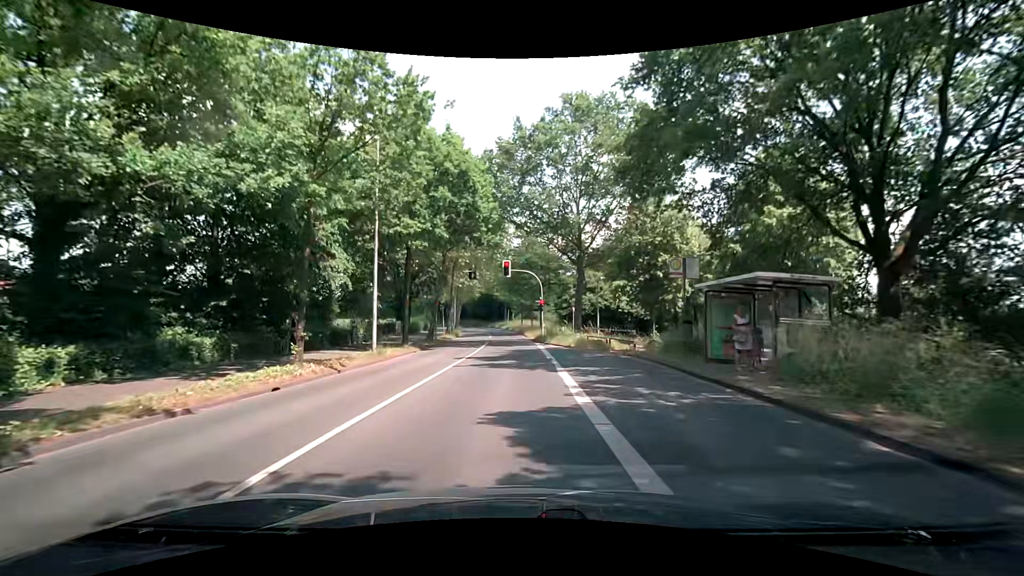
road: secondary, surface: asphalt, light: Day
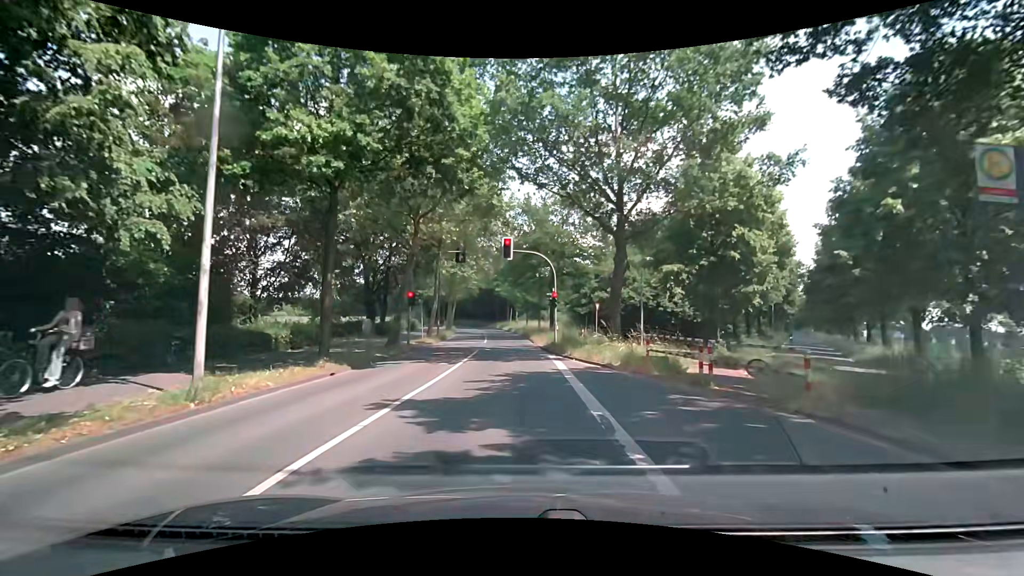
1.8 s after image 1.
(+0.2, +11.5) m; +1°
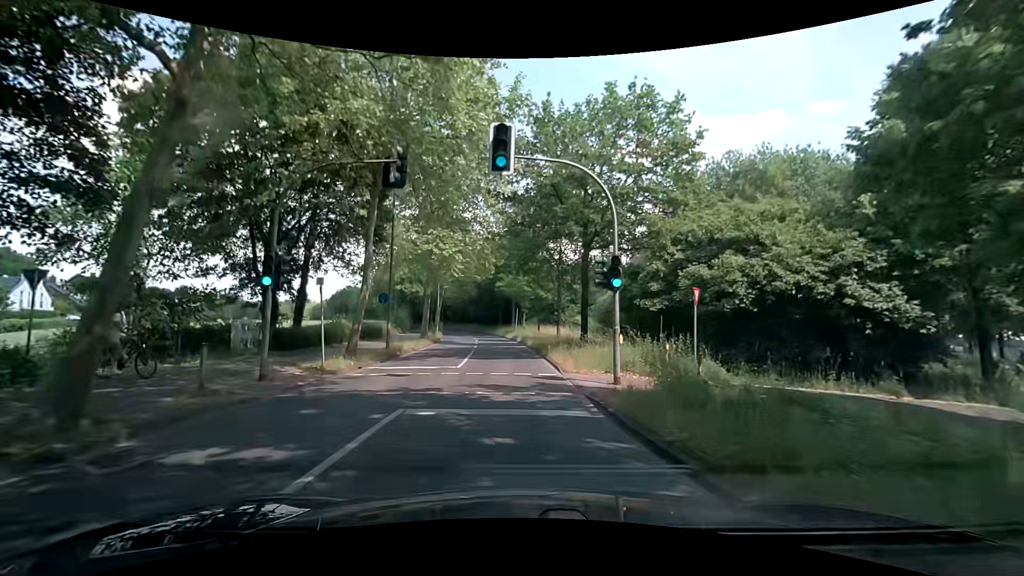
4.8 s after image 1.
(-0.3, +18.0) m; -1°
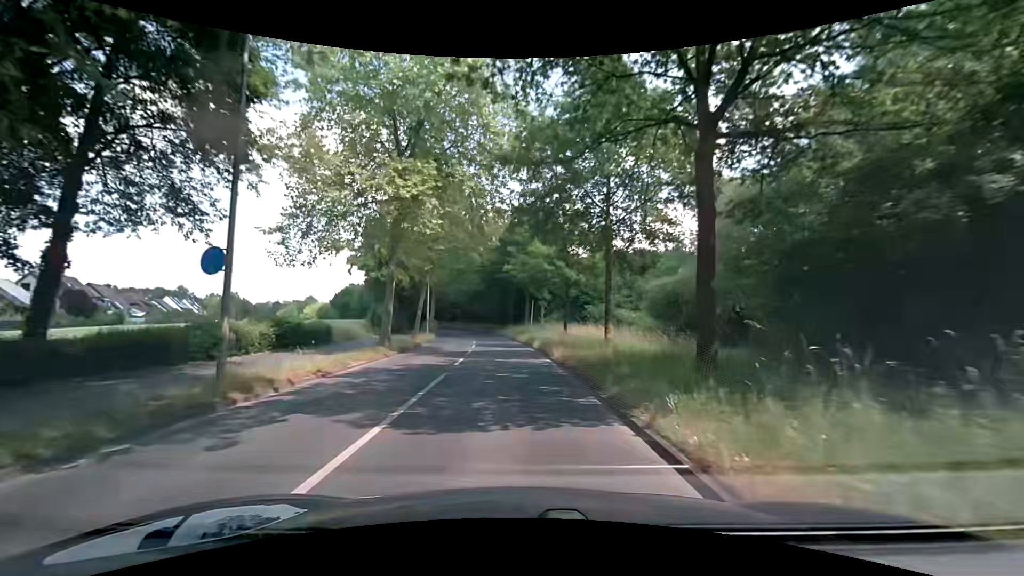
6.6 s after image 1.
(-0.4, +15.0) m; -2°
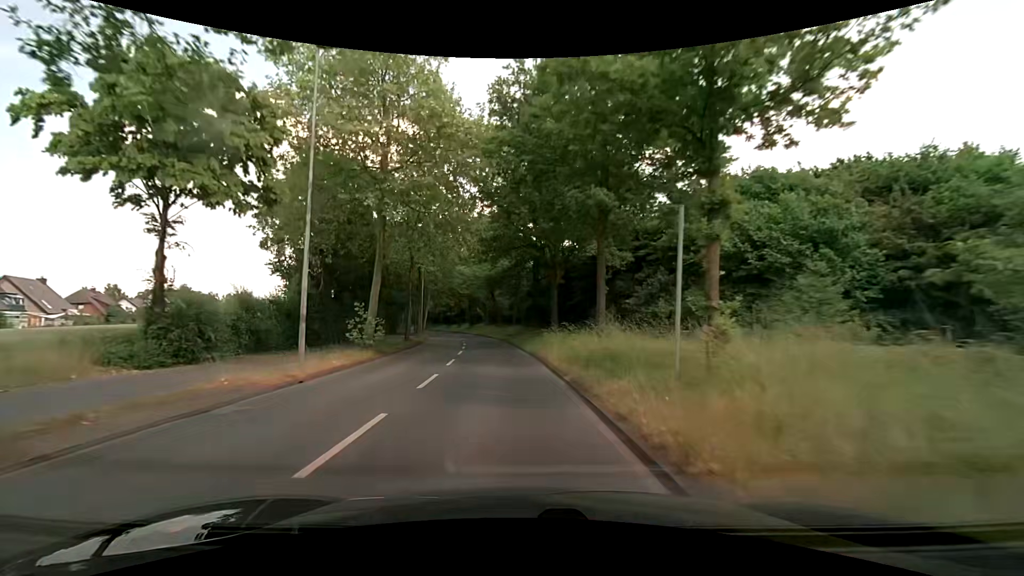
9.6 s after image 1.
(-1.0, +31.6) m; -5°
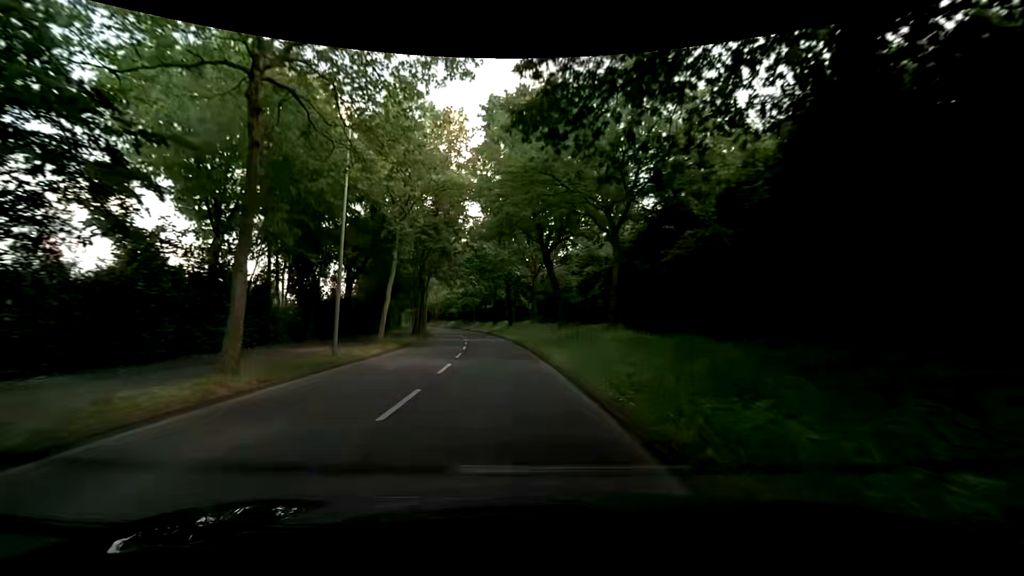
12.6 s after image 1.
(-2.0, +36.2) m; -5°
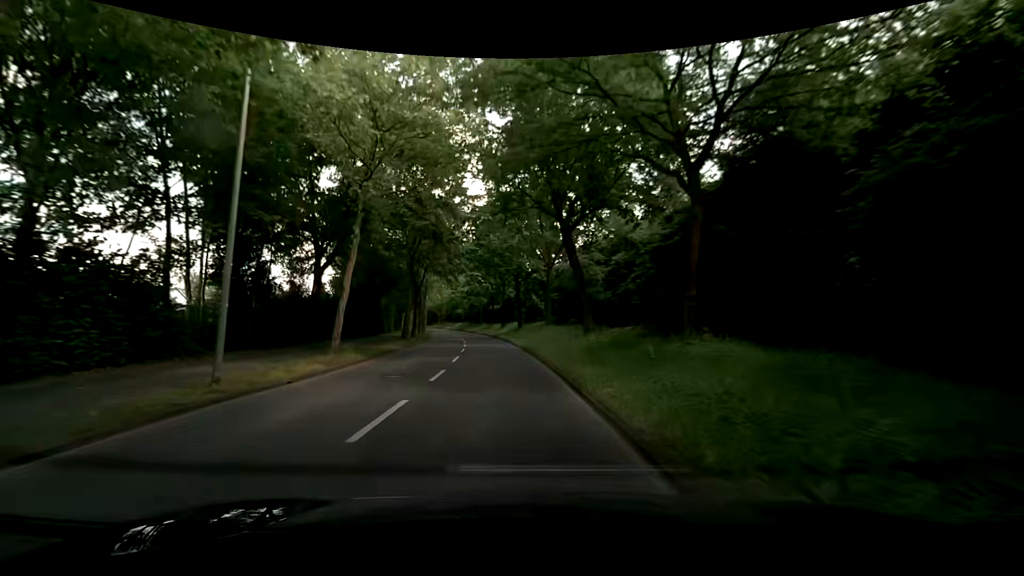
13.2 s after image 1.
(-0.1, +7.6) m; -1°
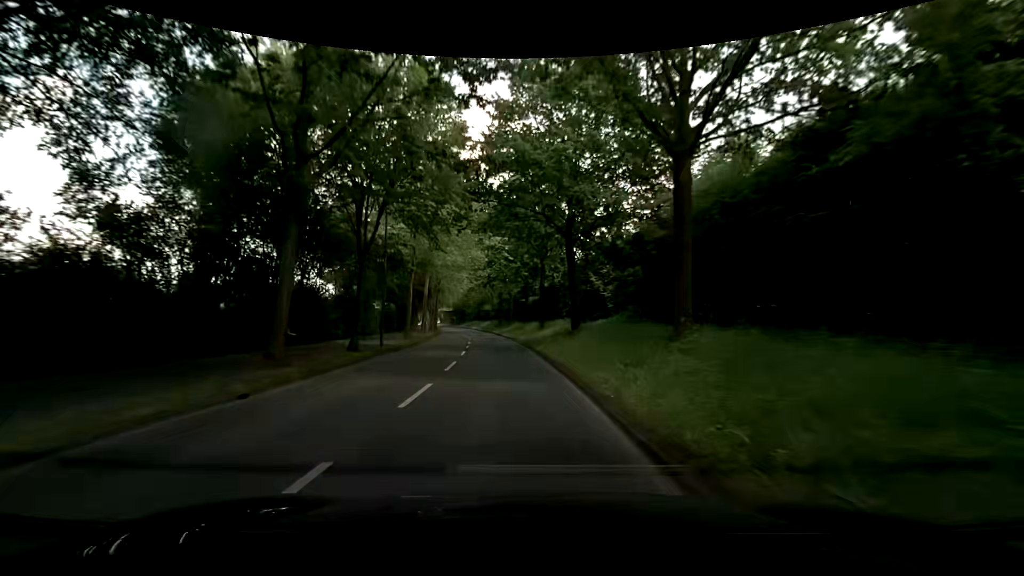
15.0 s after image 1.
(-1.0, +23.5) m; -3°
(0, +10) (-1, +20) (-2, +30) (-3, +40) (-5, +50) (-6, +60) (-8, +69) (-10, +79) (-12, +89) (-14, +99) m
